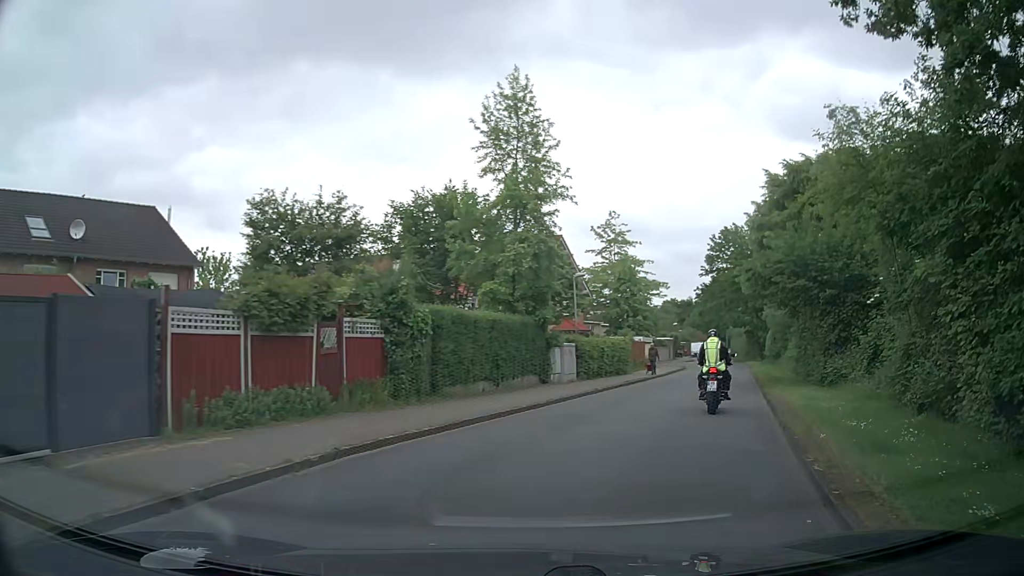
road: residential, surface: asphalt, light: Day
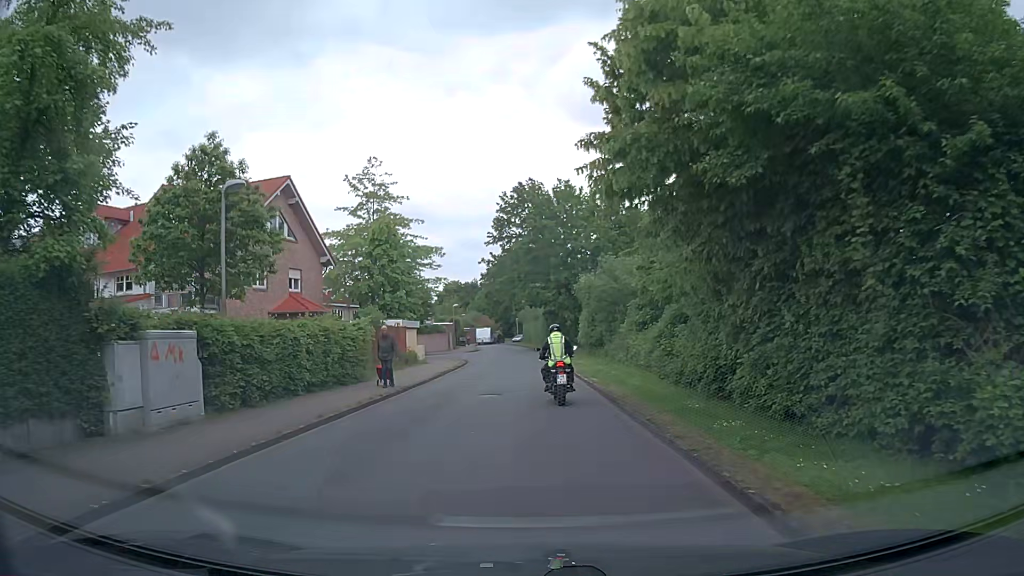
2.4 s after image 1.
(+3.8, +16.1) m; +19°
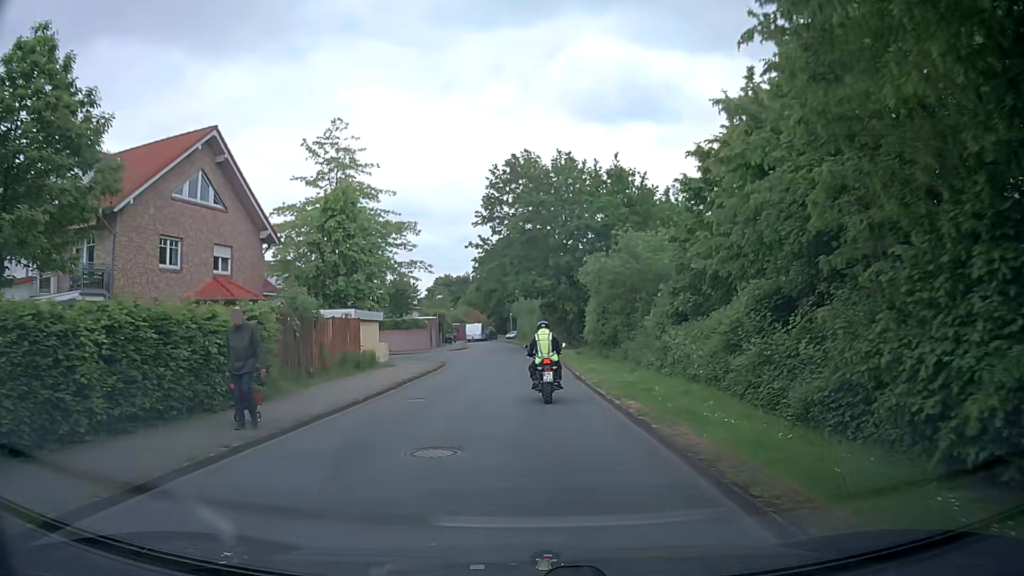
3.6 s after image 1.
(0.0, +9.0) m; 0°
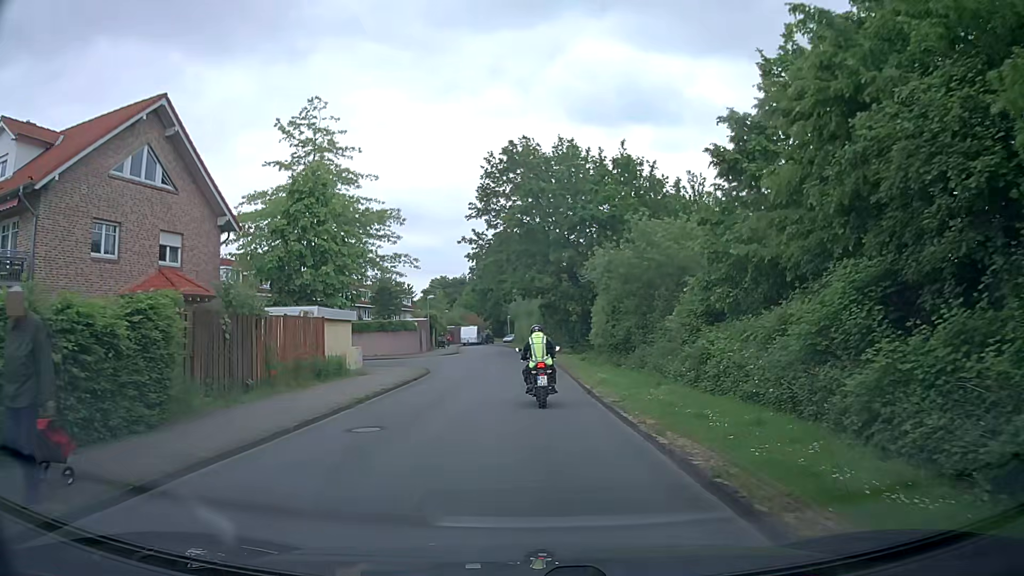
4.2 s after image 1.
(+0.1, +4.6) m; +1°
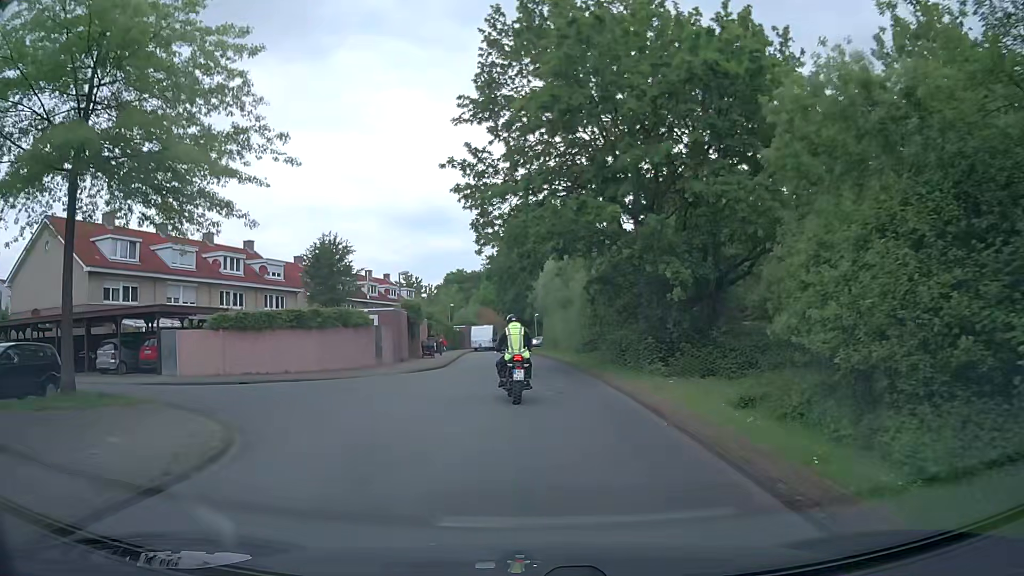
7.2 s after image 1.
(-0.4, +23.0) m; -3°
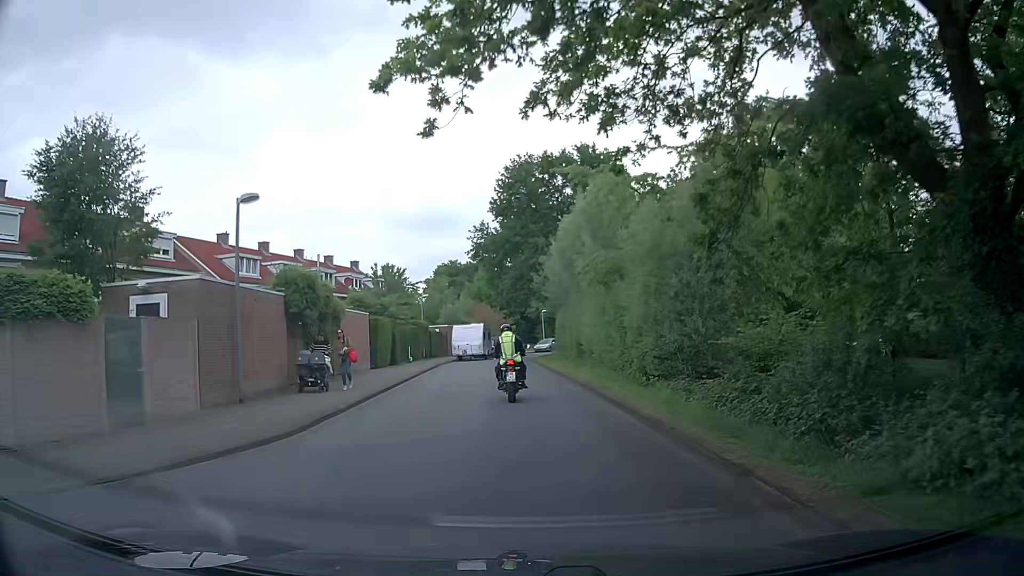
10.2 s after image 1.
(+0.2, +20.6) m; 0°
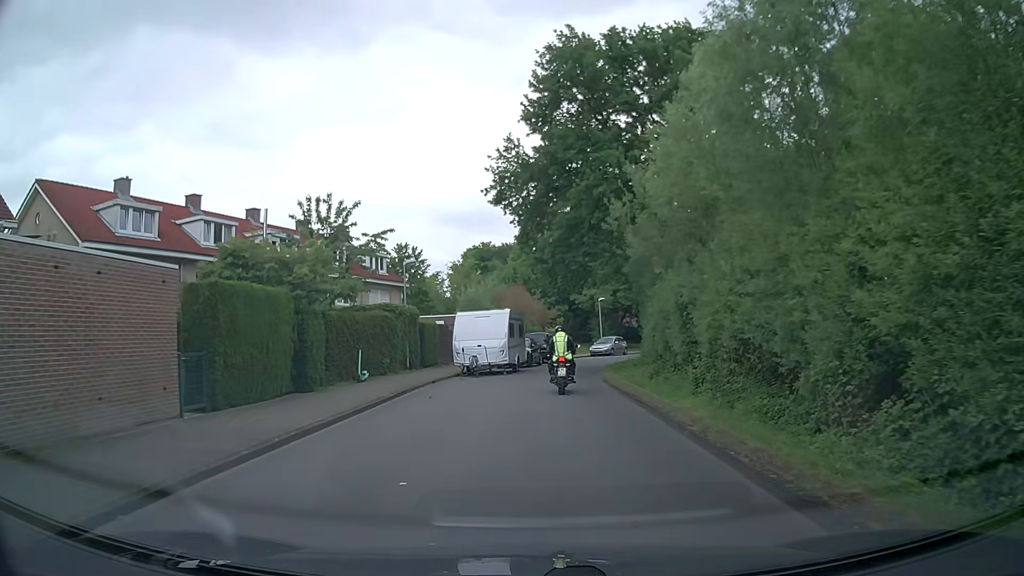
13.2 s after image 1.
(-0.4, +21.1) m; -3°
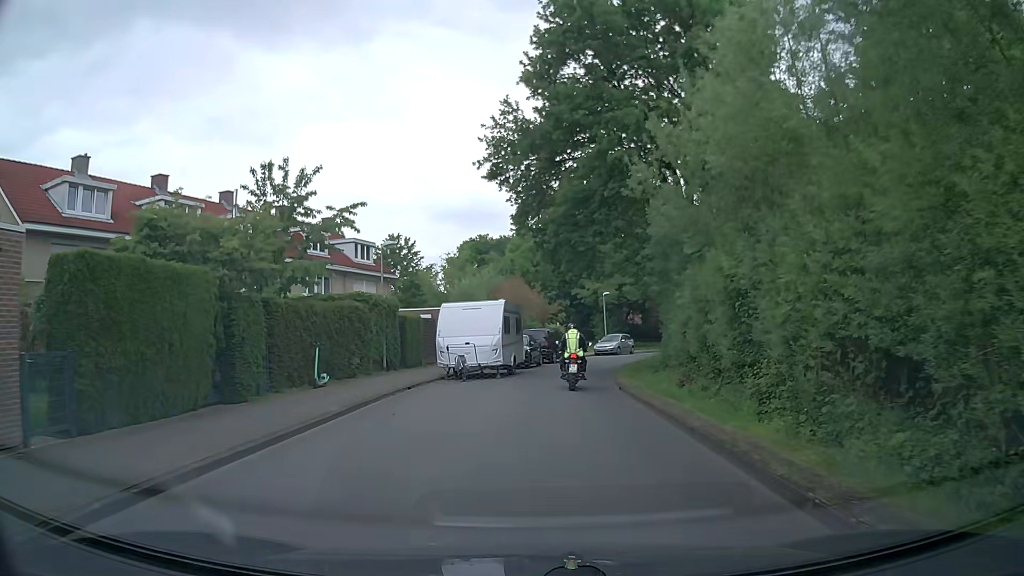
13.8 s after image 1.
(0.0, +4.4) m; 0°
